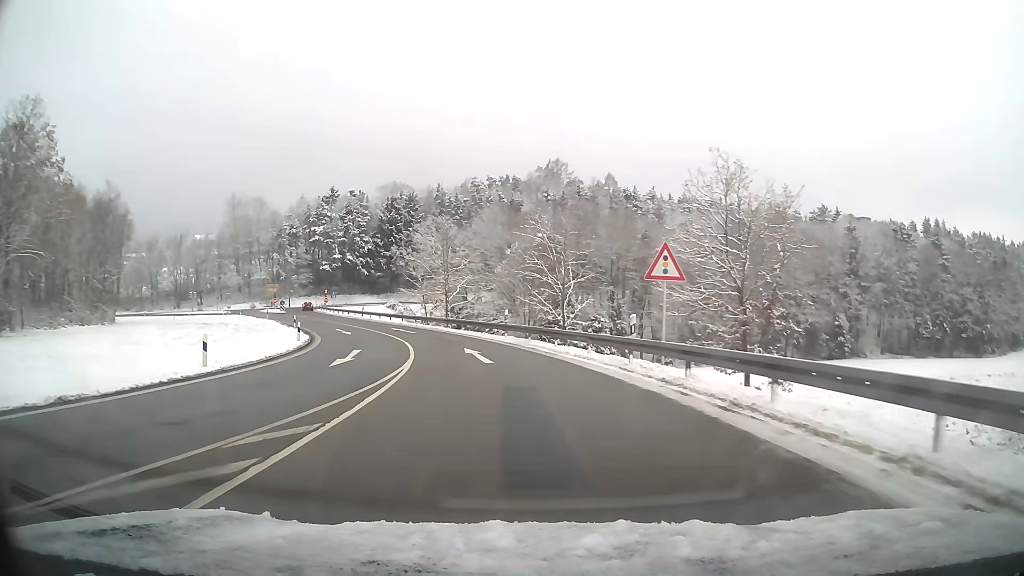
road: motorway_link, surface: asphalt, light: Day
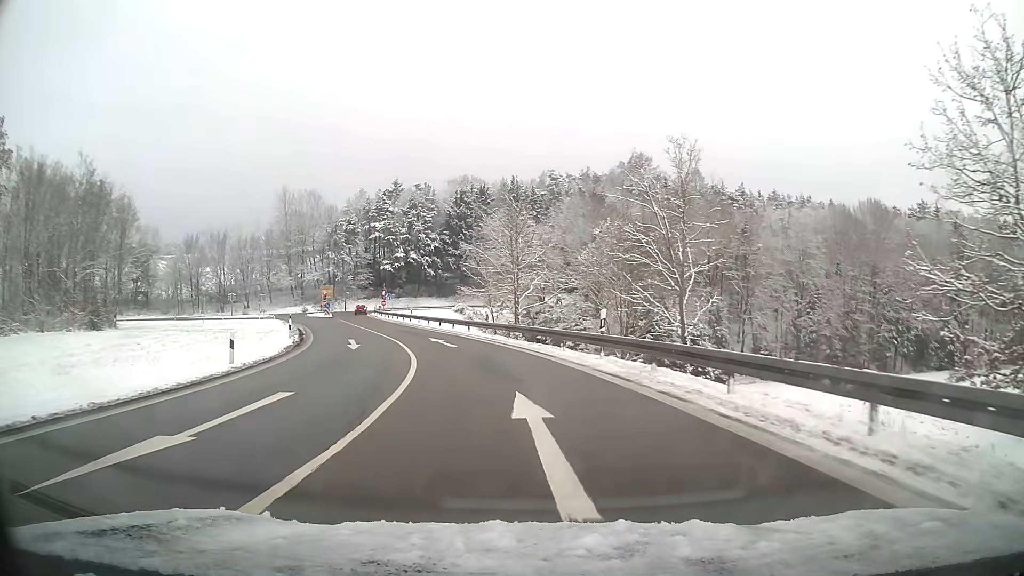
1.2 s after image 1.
(-0.8, +14.6) m; -7°
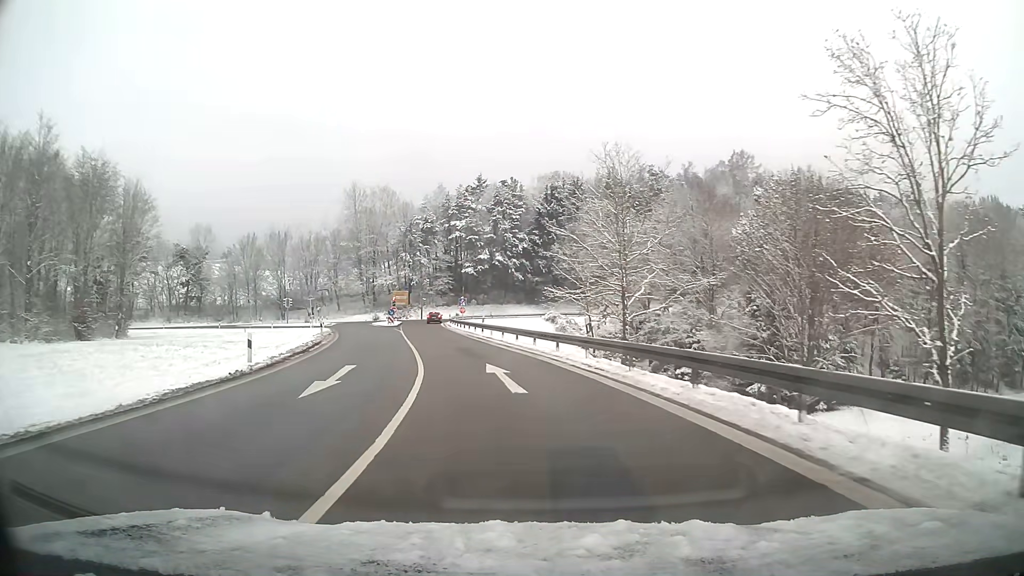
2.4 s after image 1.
(-1.0, +14.1) m; -8°
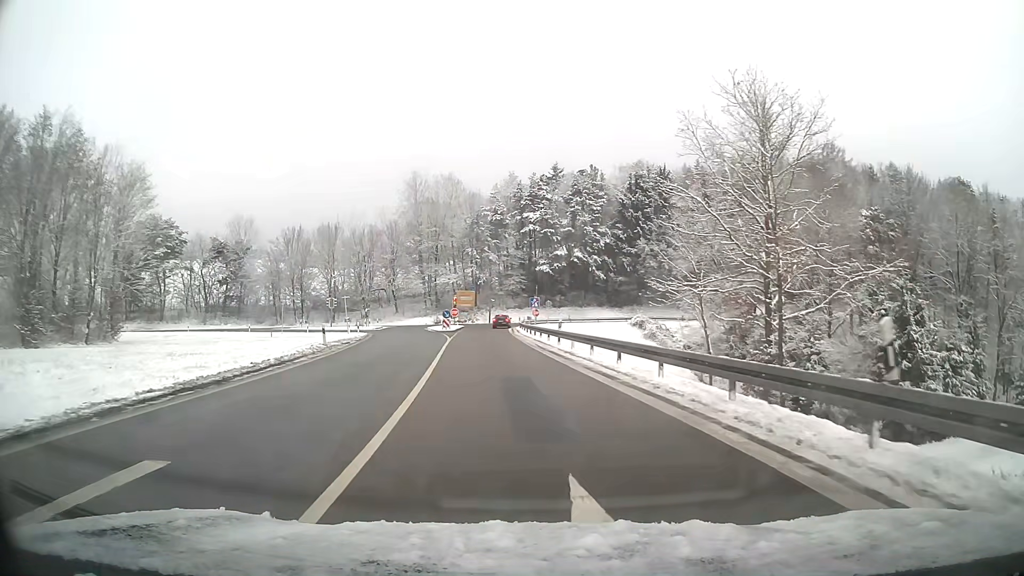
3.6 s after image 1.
(-0.7, +13.5) m; -6°
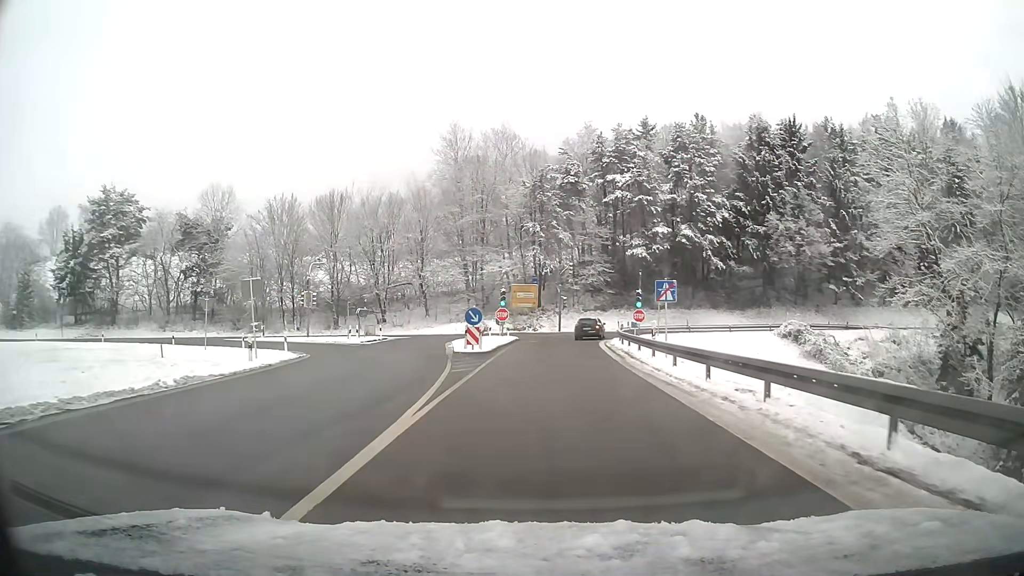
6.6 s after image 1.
(-2.0, +31.7) m; -5°
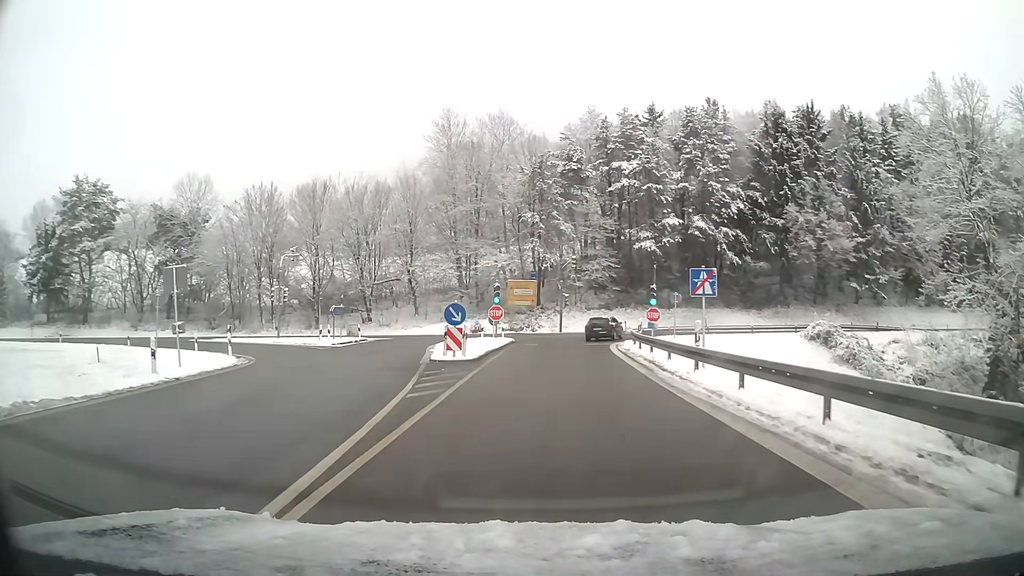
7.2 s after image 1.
(0.0, +6.1) m; 0°
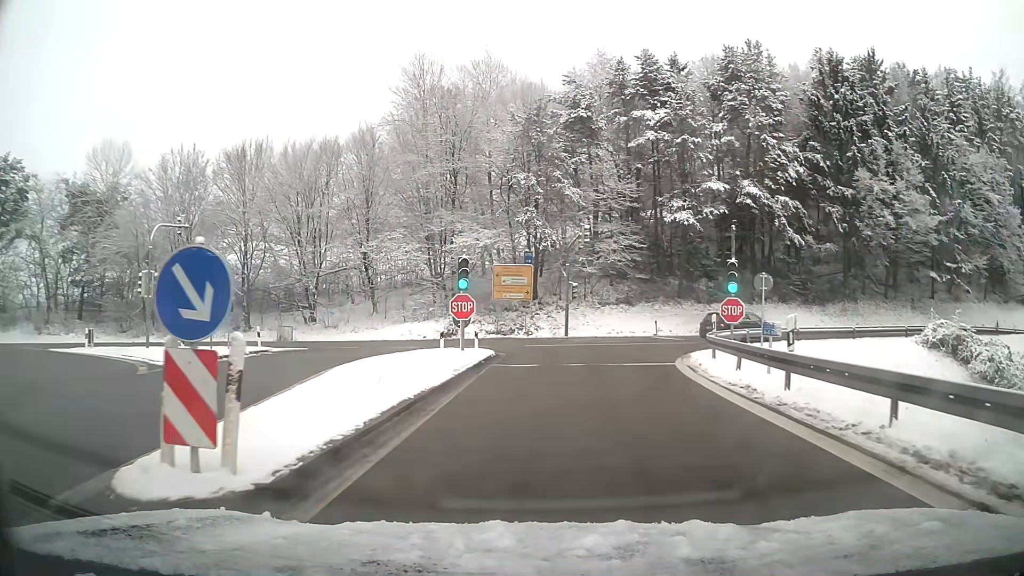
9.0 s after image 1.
(+0.1, +16.9) m; +1°
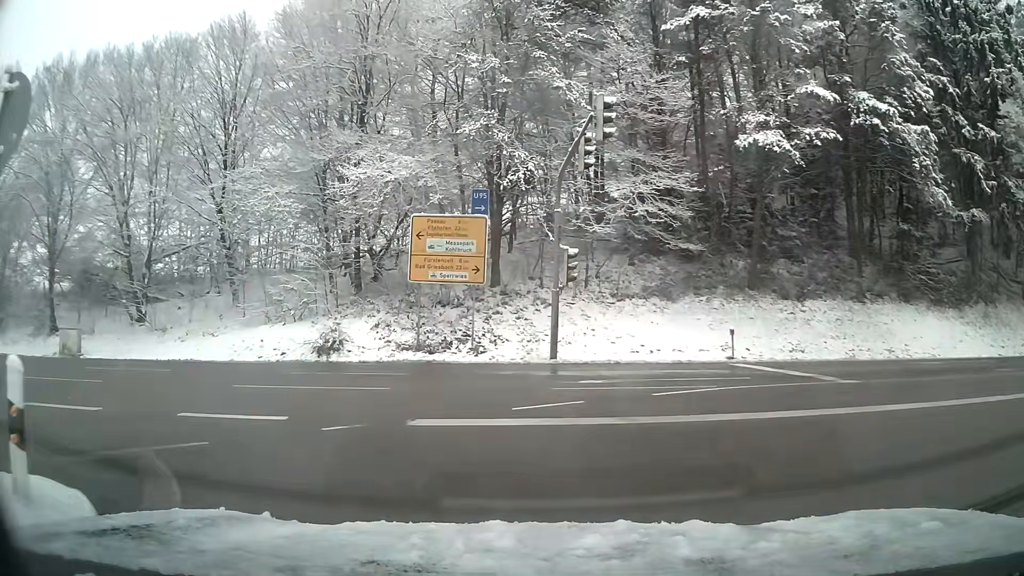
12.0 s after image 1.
(+0.5, +21.9) m; -3°
(-3, +9) (-11, +15) (-20, +17) (-30, +17) (-40, +17) (-50, +16) (-60, +16) (-70, +16) (-80, +16) (-90, +16) m
